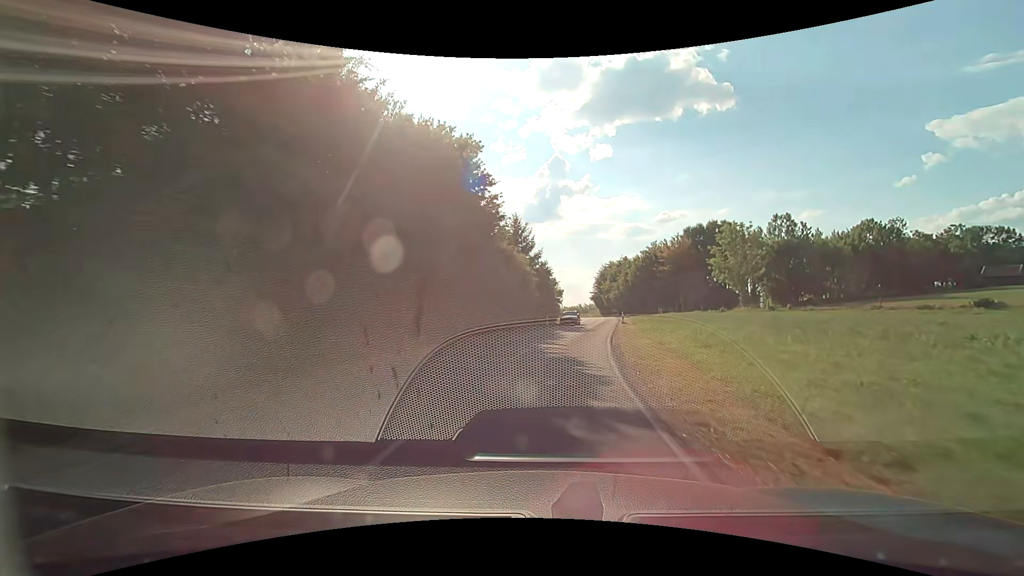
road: tertiary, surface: asphalt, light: Day
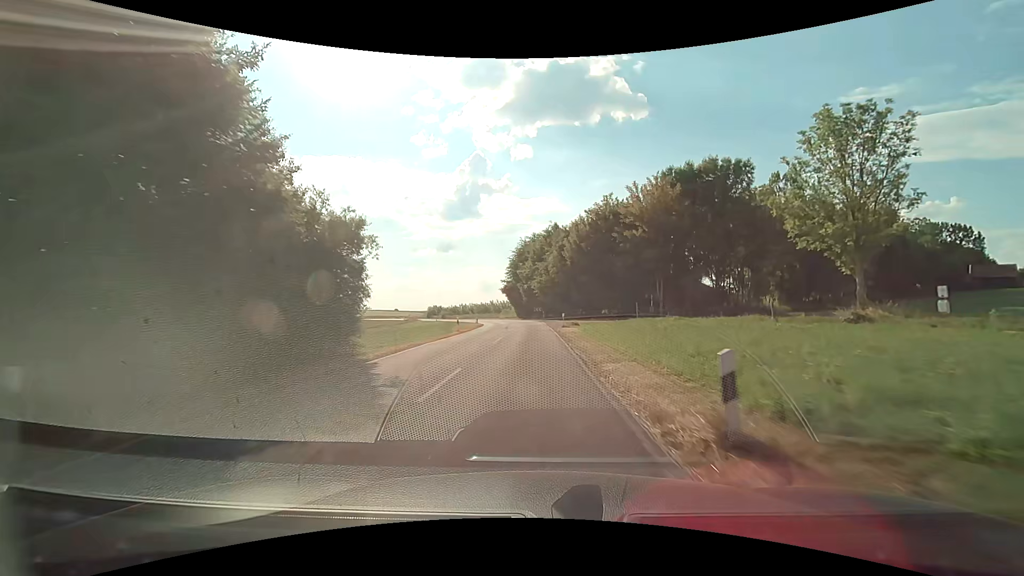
(+5.2, +42.2) m; +10°
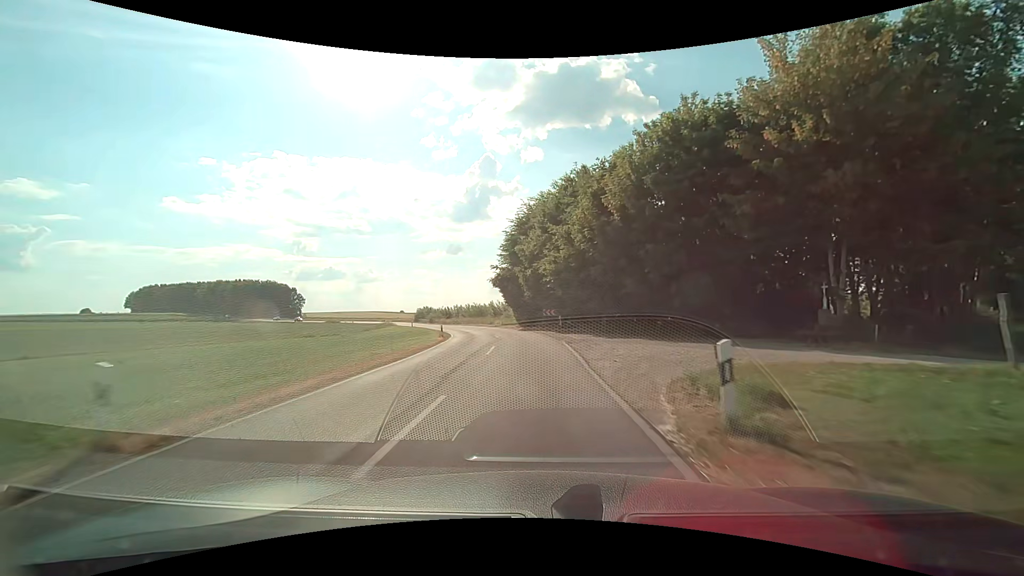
(-0.2, +27.3) m; -1°
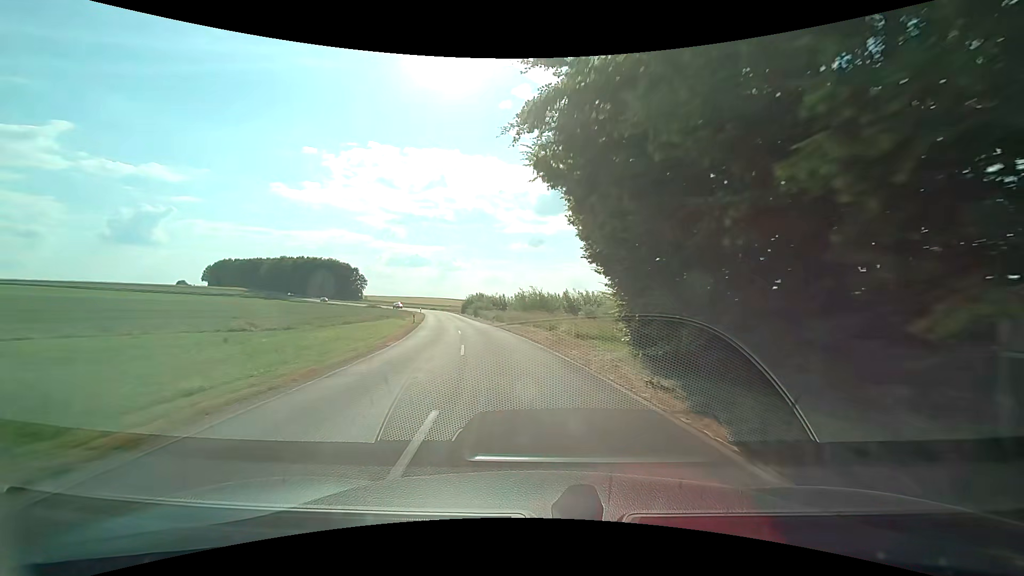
(-2.2, +37.6) m; -9°
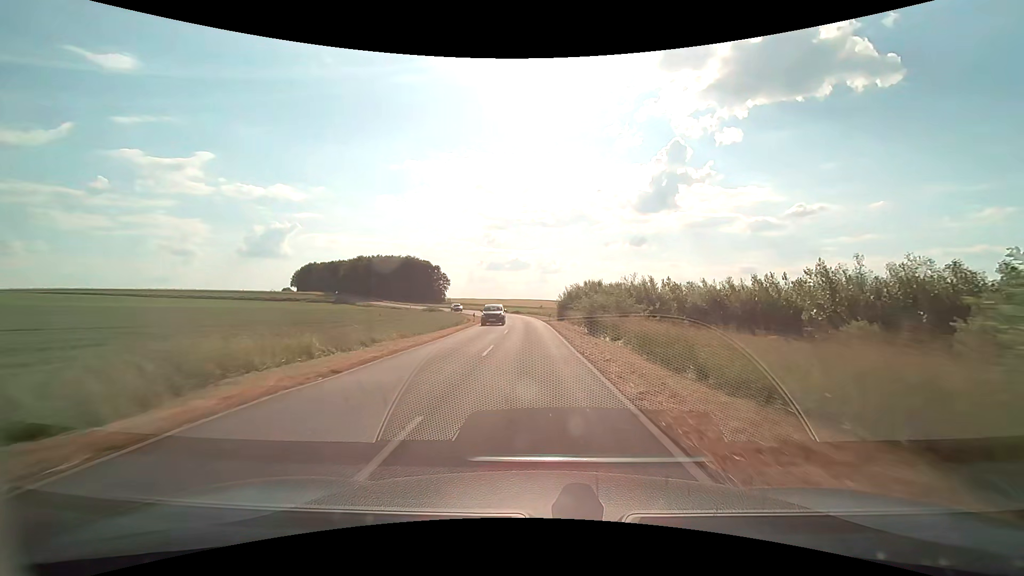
(-6.4, +48.5) m; -11°
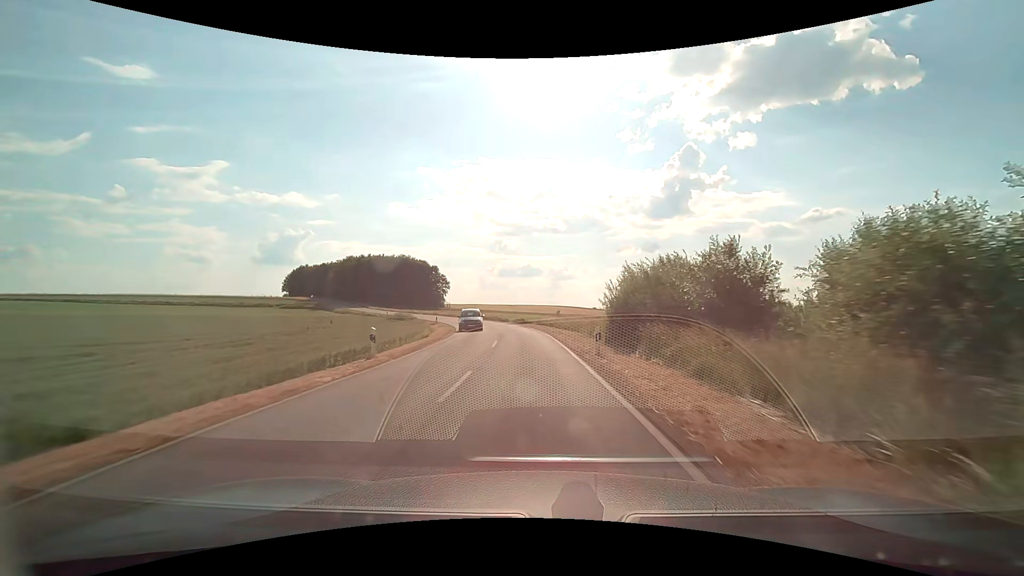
(-0.4, +31.0) m; -2°
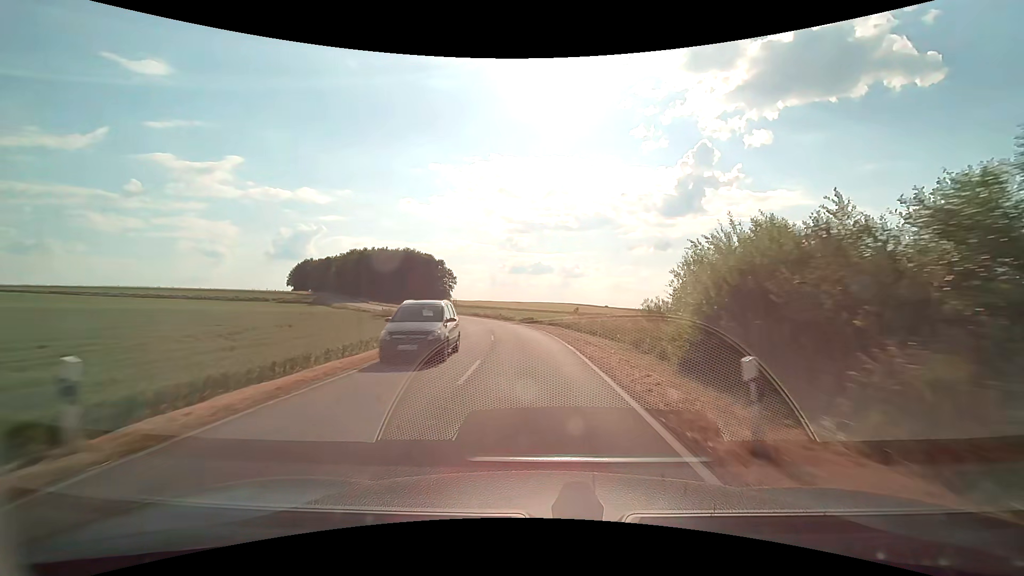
(-0.1, +10.6) m; -1°
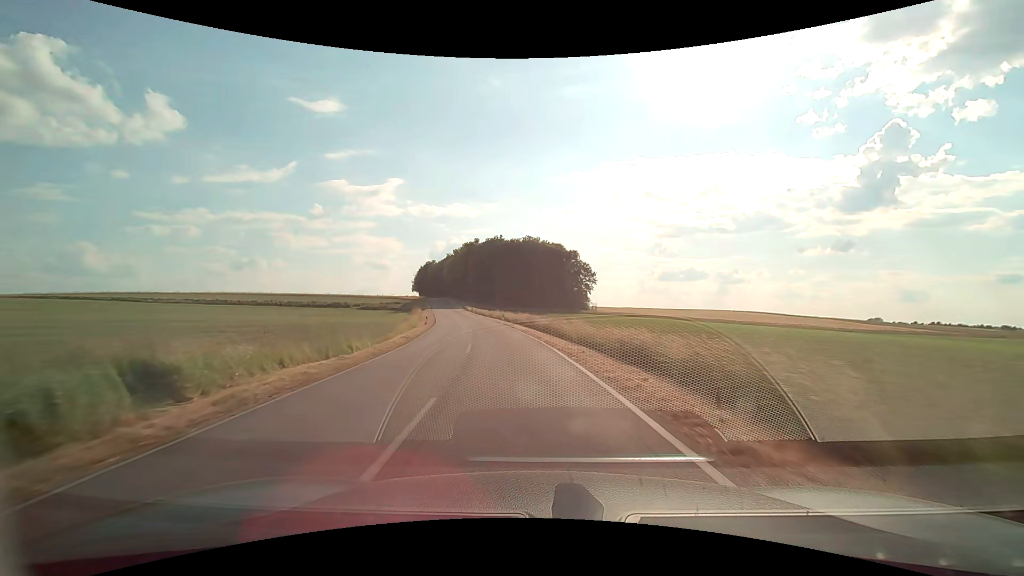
(-6.3, +53.2) m; -16°
(0, +10) (-1, +20) (-3, +30) (-4, +40) (-6, +50) (-8, +59) (-10, +69) (-12, +79) (-15, +89) (-17, +98) m
